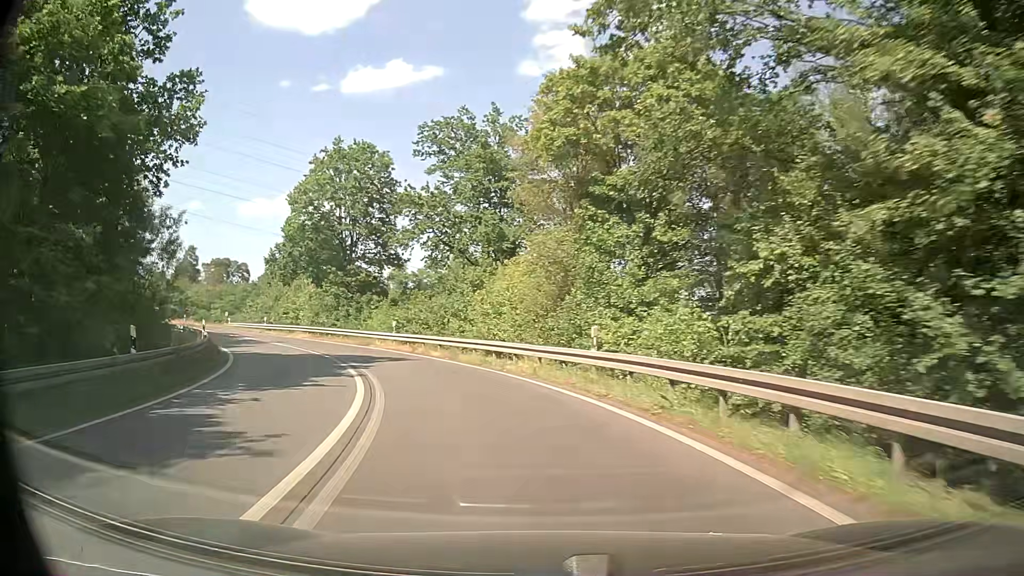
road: trunk_link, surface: asphalt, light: Day
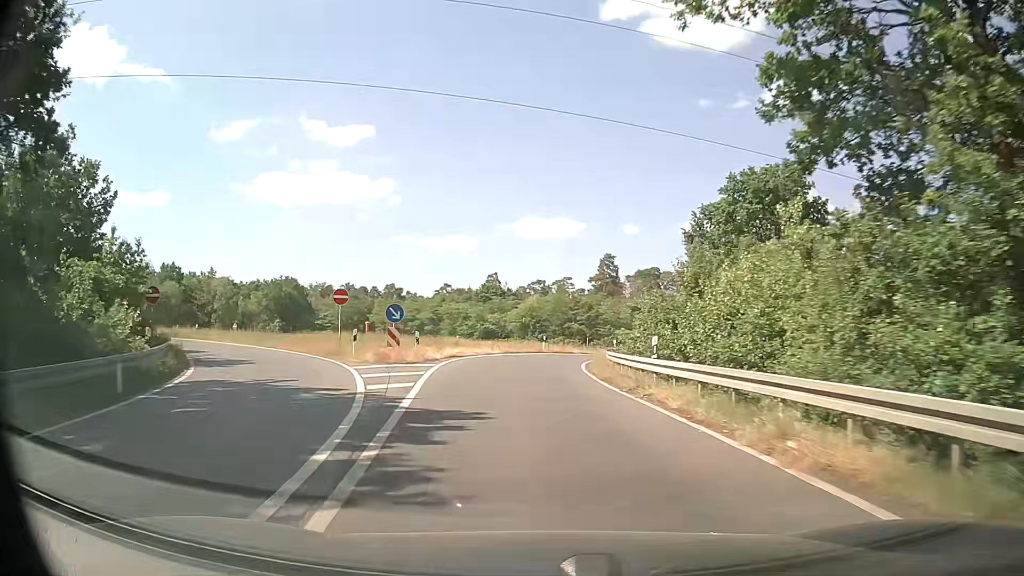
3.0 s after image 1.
(-13.7, +37.3) m; -39°
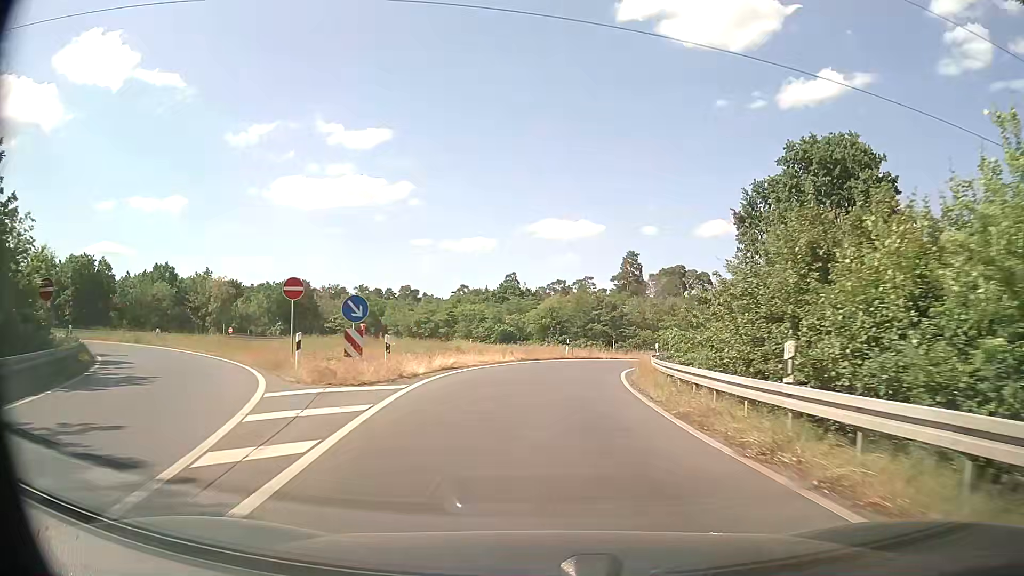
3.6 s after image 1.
(-0.1, +8.3) m; -1°
(0, +10) (0, +20) (+1, +30) (+4, +40) (+8, +49) (+13, +57) (+20, +65) (+28, +71) (+36, +76) (+46, +80) m
